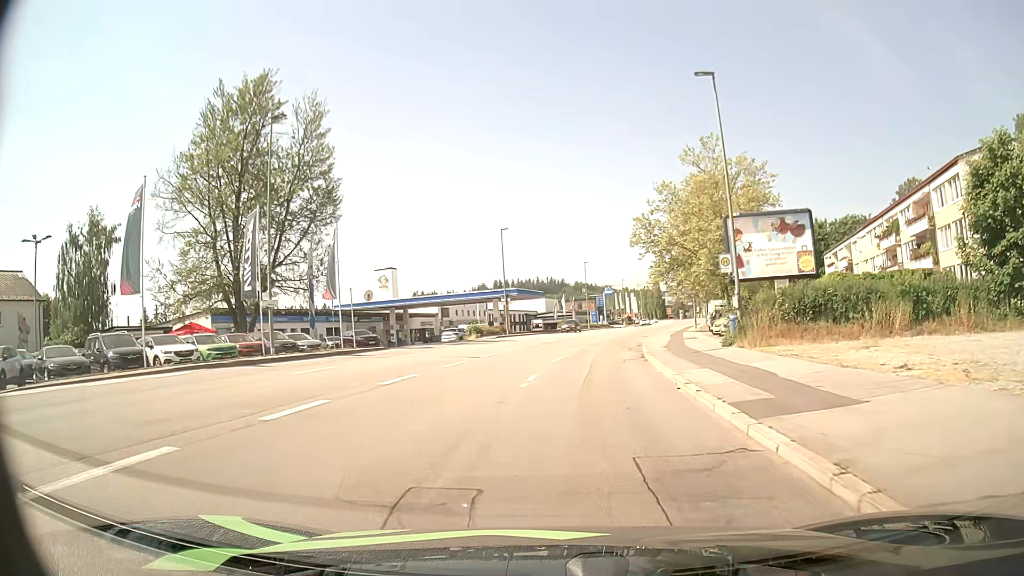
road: tertiary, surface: asphalt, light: Day
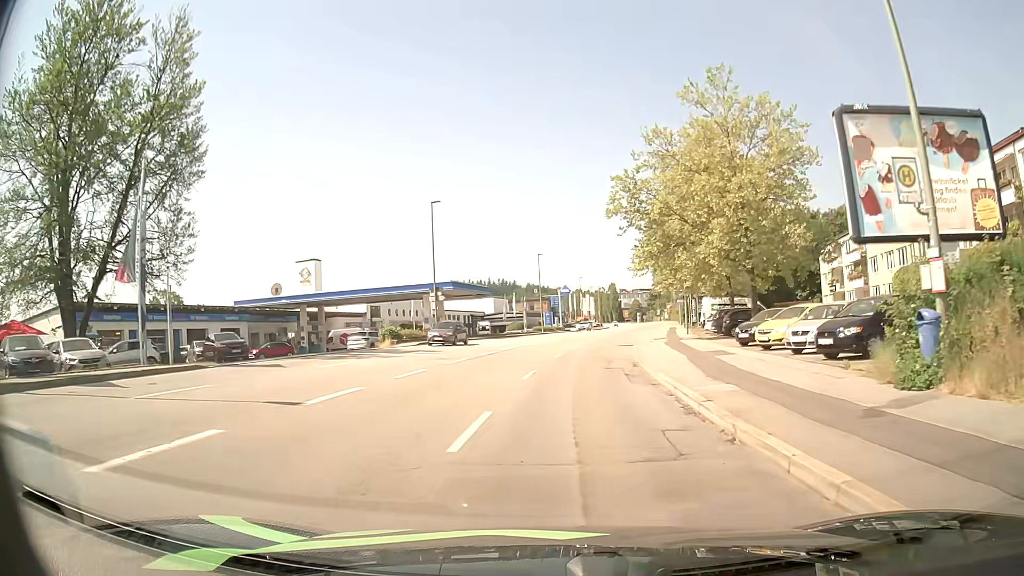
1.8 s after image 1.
(+0.4, +15.7) m; +4°
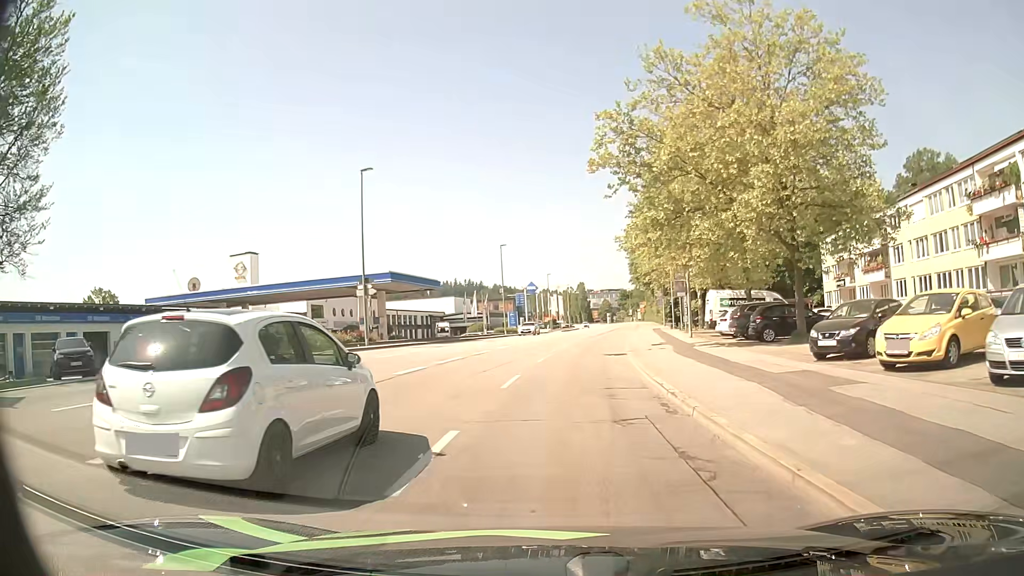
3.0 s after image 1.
(+0.3, +11.2) m; +3°
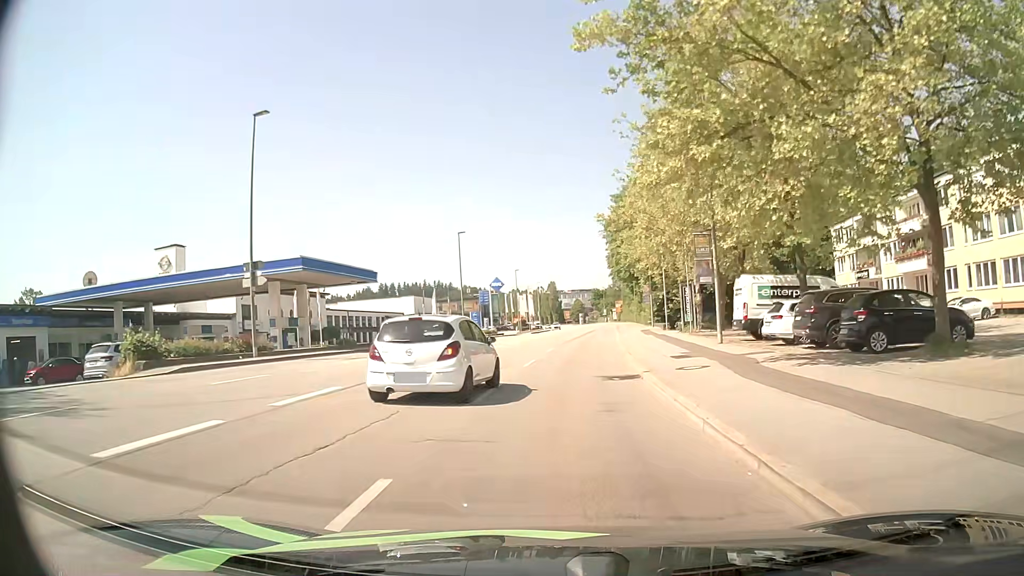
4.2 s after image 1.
(+0.3, +11.9) m; +2°
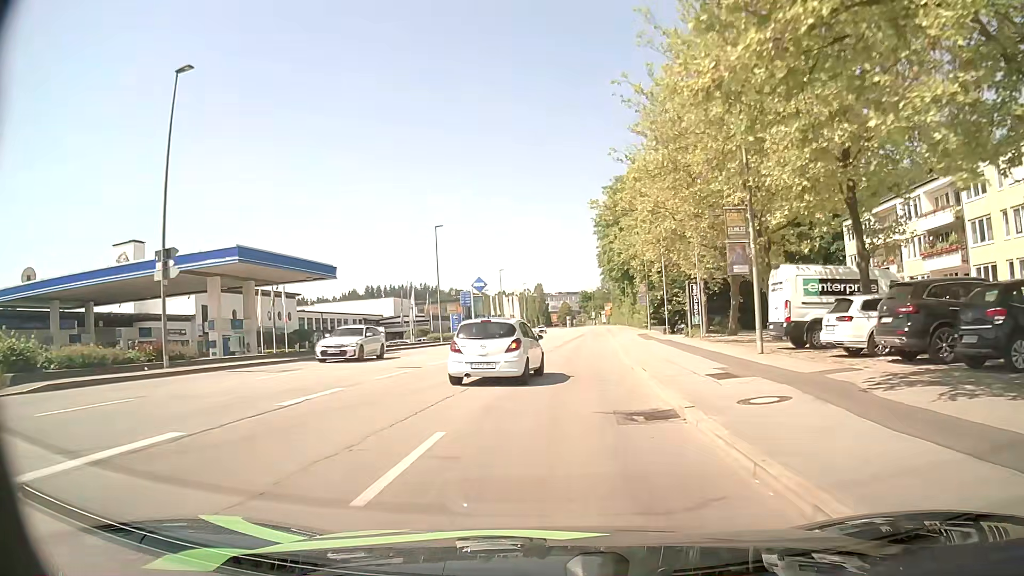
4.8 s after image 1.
(0.0, +6.1) m; +1°
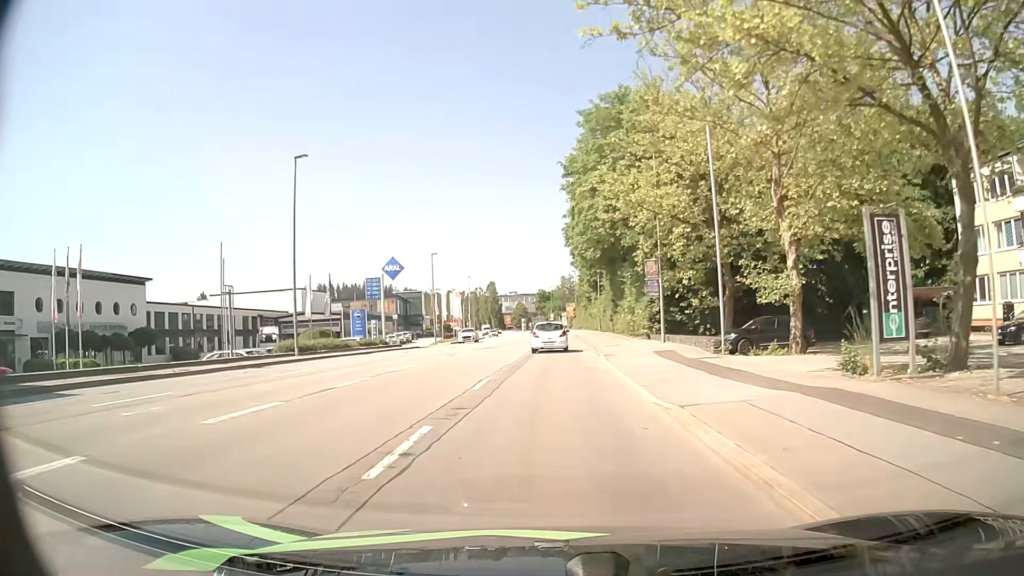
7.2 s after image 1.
(+1.0, +25.8) m; +4°
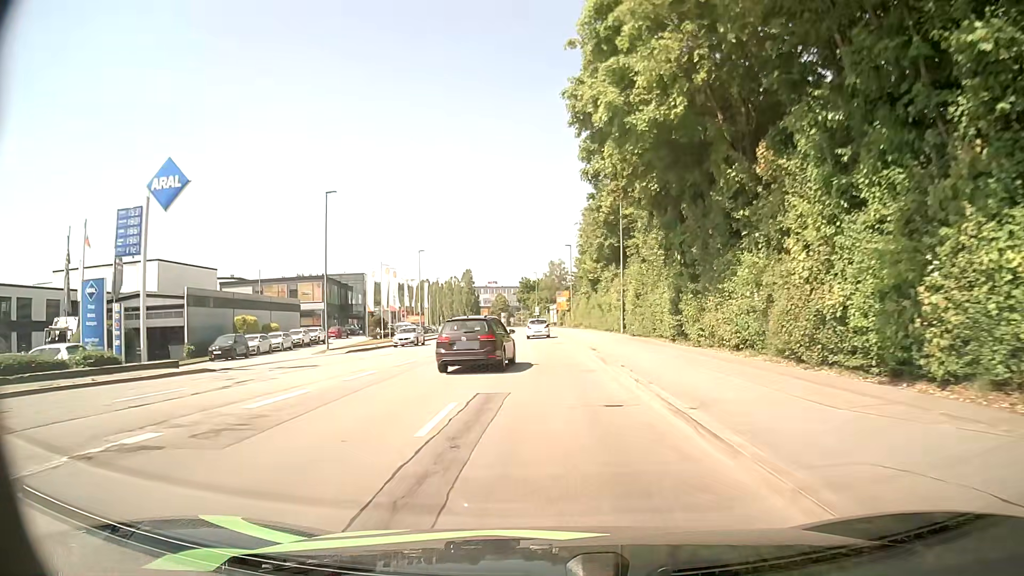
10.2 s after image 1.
(+0.1, +34.8) m; +1°
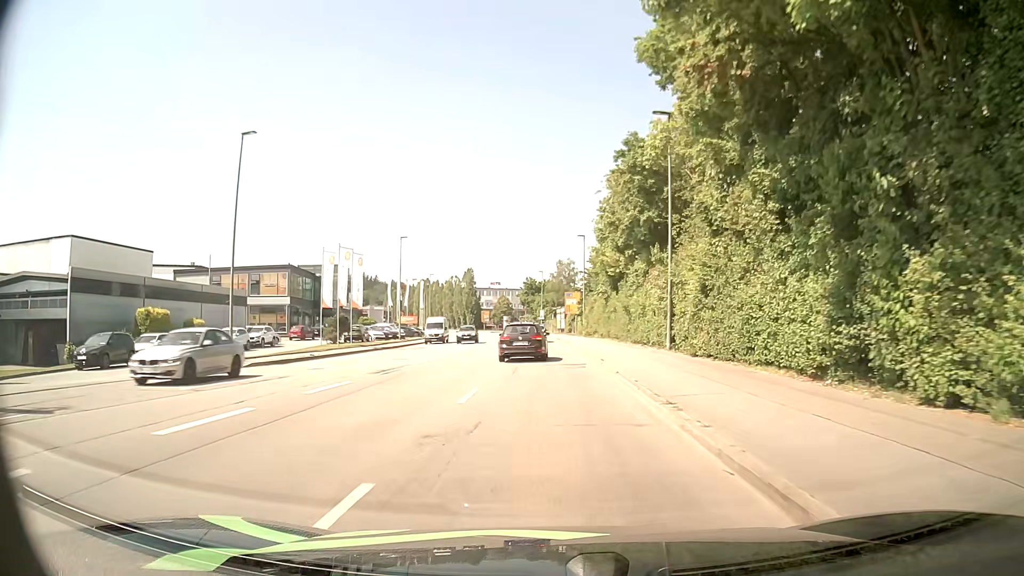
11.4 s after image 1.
(0.0, +14.7) m; -1°
(0, +10) (0, +20) (0, +30) (0, +40) (0, +50) (-1, +60) (-1, +70) (-2, +80) (-3, +90) (-4, +100) m
